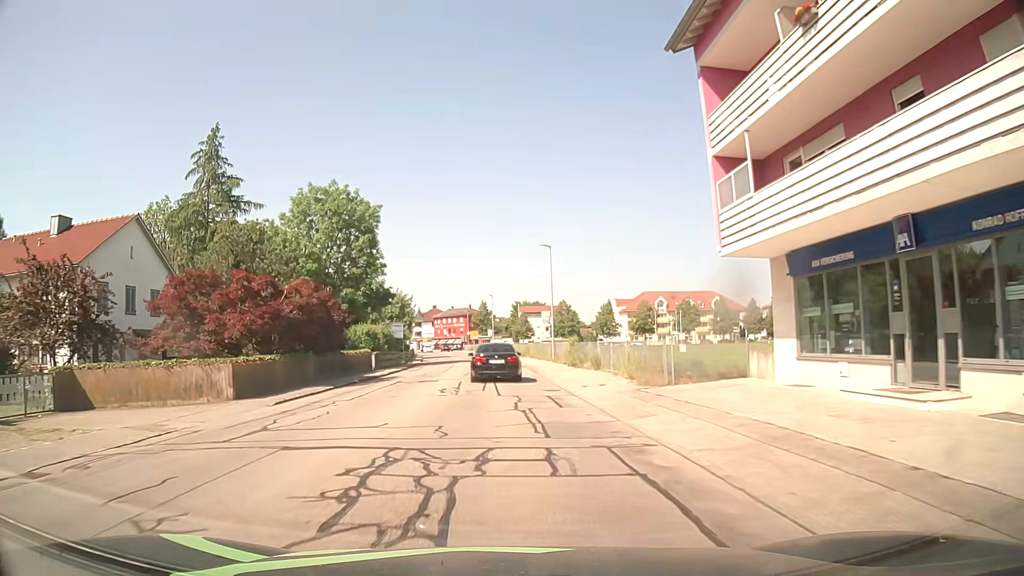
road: unclassified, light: Day
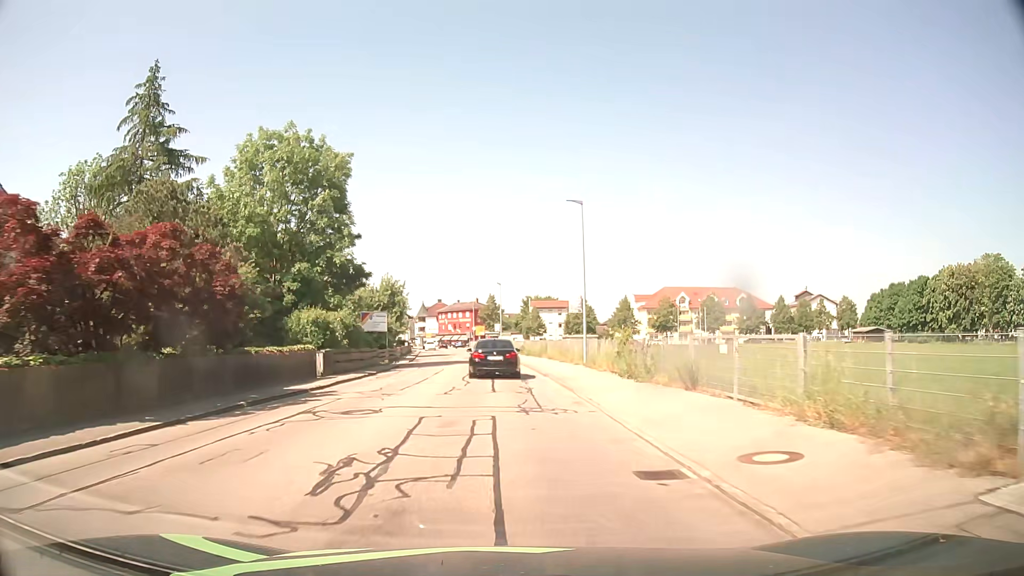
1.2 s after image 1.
(-0.1, +14.1) m; -1°
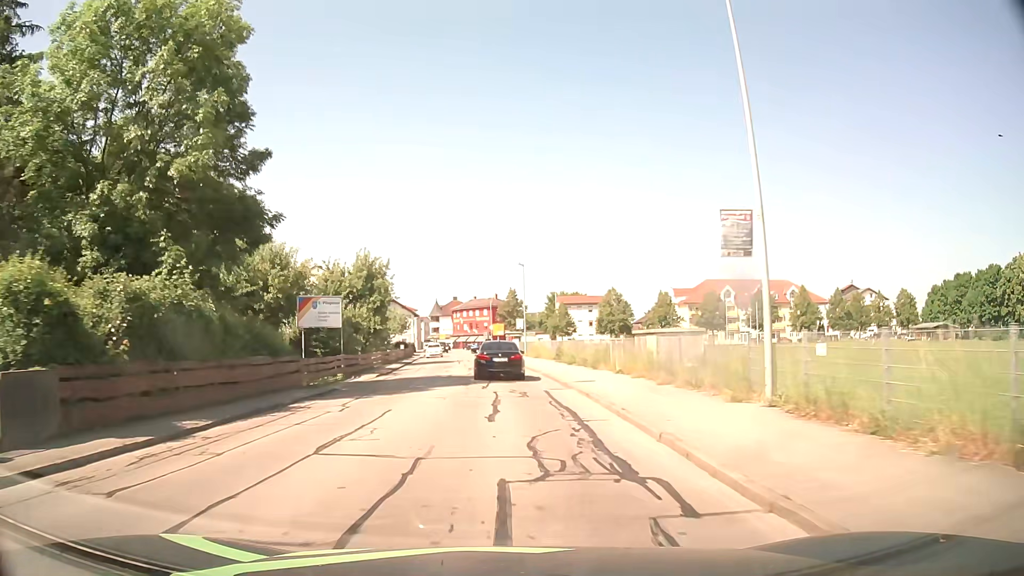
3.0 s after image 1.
(-0.3, +21.1) m; -1°
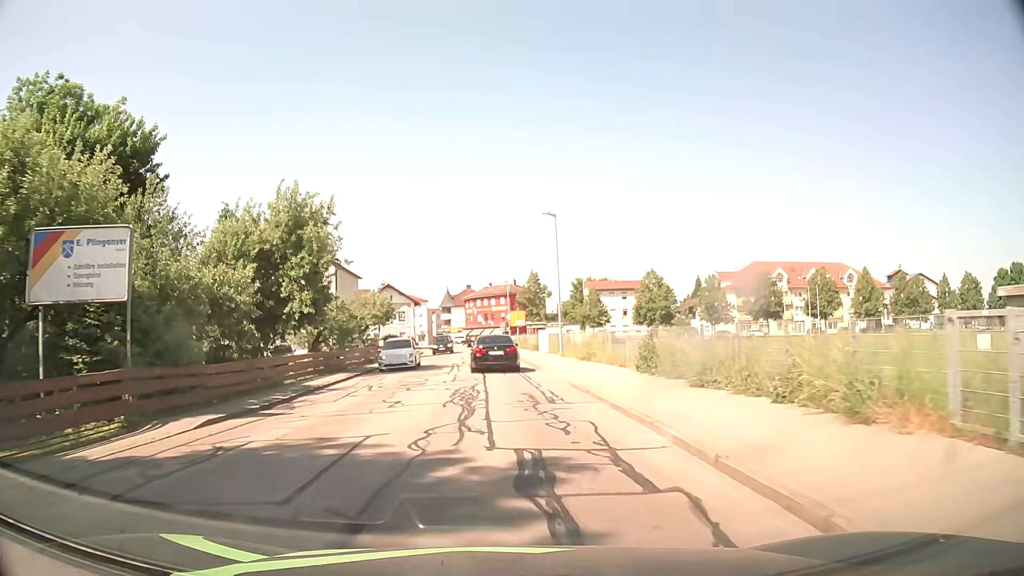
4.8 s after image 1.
(-0.4, +21.3) m; -2°
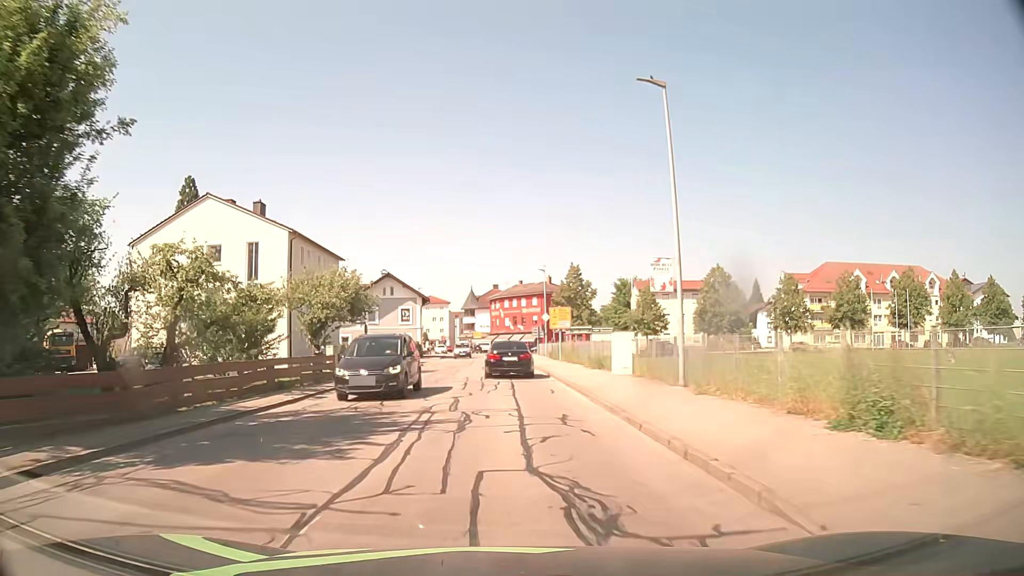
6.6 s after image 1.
(-0.6, +21.7) m; -3°
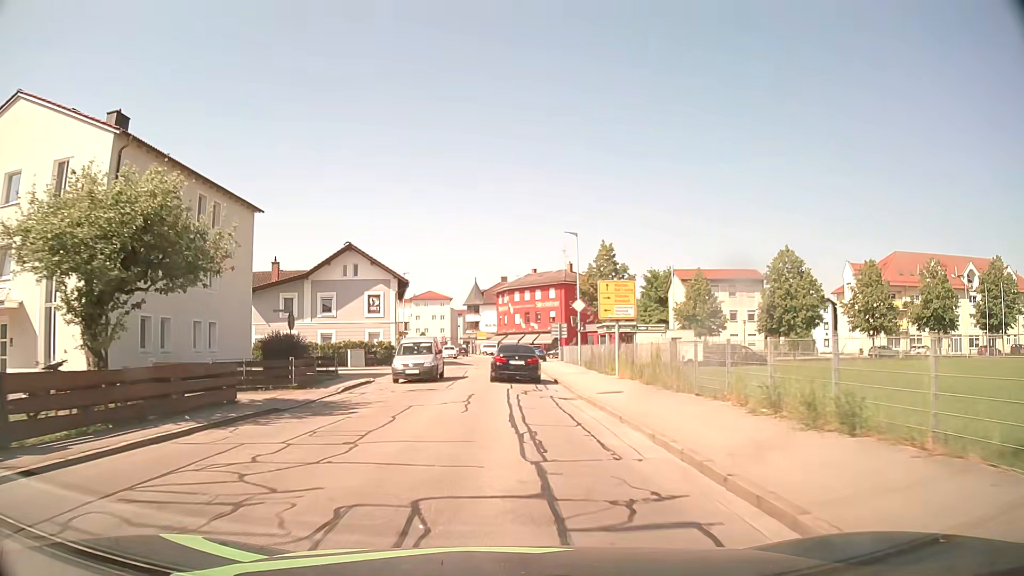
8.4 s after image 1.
(-0.2, +21.7) m; -1°
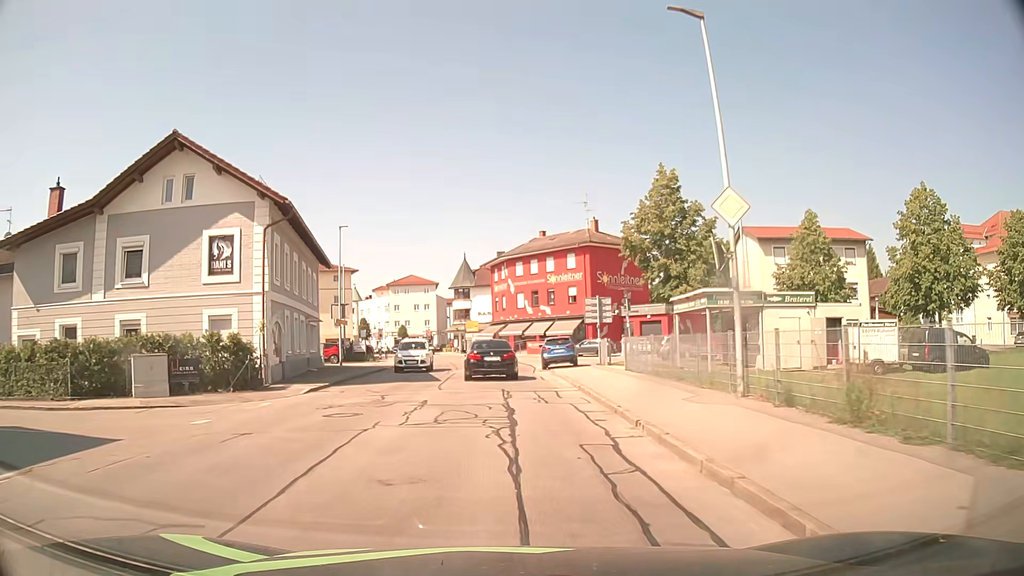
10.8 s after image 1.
(0.0, +28.0) m; 0°
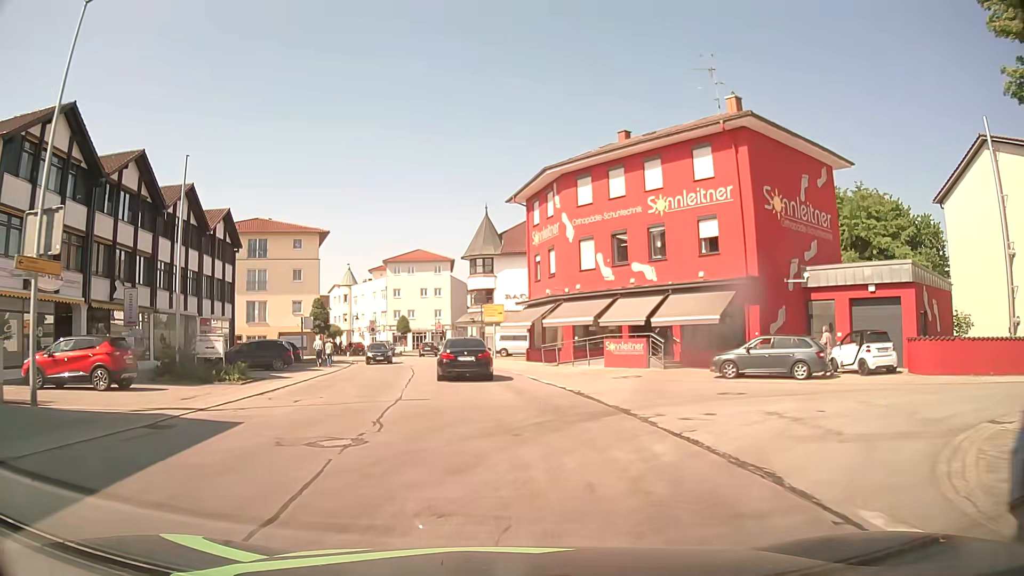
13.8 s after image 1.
(-0.6, +33.7) m; -2°
(0, +10) (-1, +20) (-2, +30) (-4, +40) (-6, +49) (-8, +59) (-8, +69) (-7, +79) (-4, +89) (-2, +98) m
